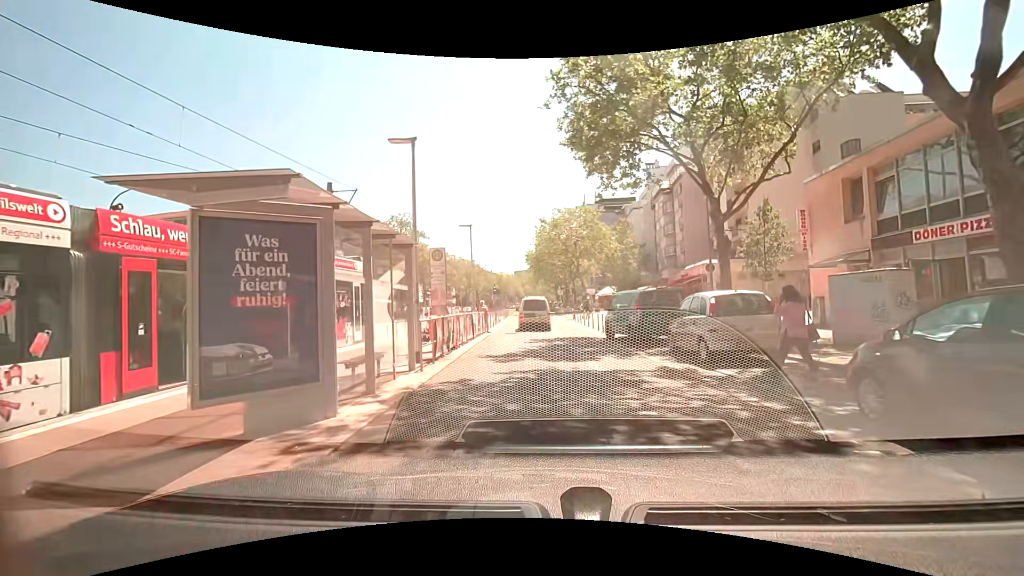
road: tertiary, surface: paving_stones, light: Day
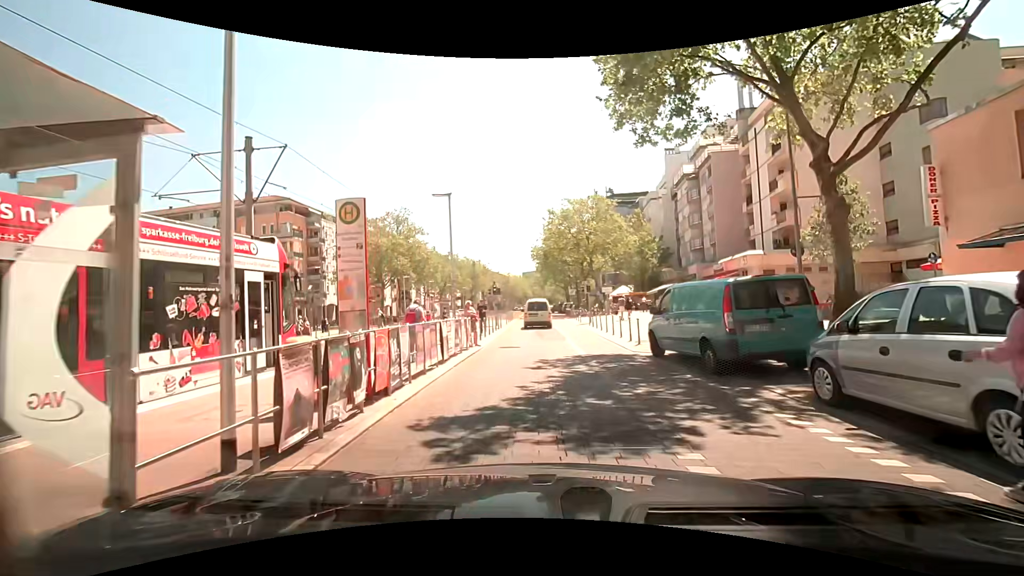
(-0.2, +7.1) m; -1°
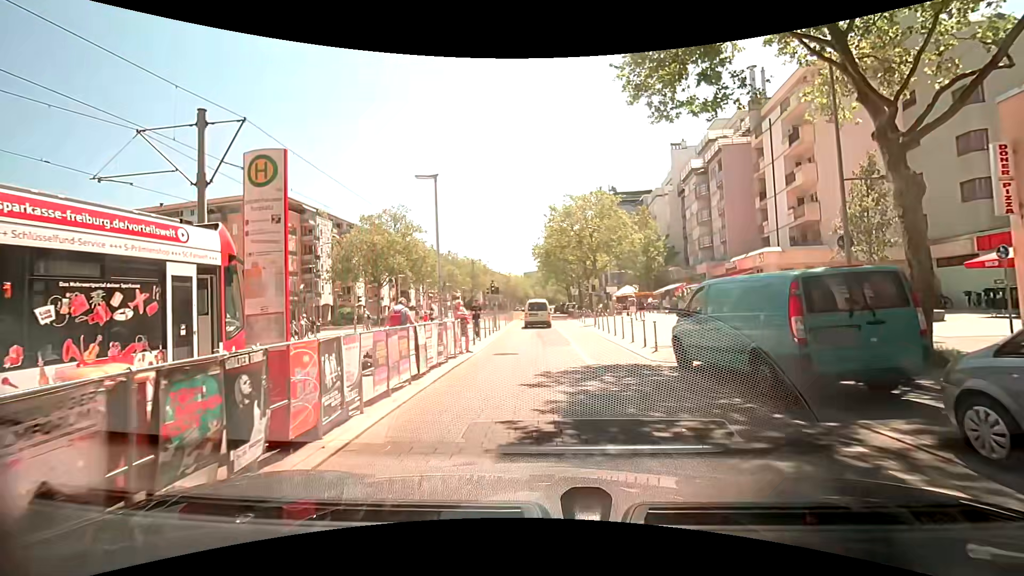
(0.0, +2.4) m; -1°
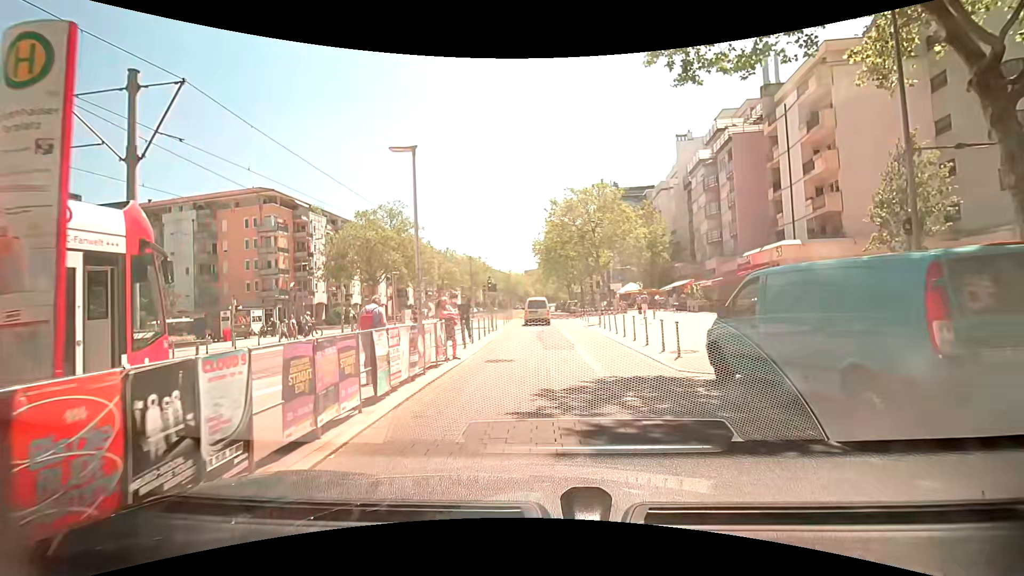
(0.0, +2.4) m; 0°
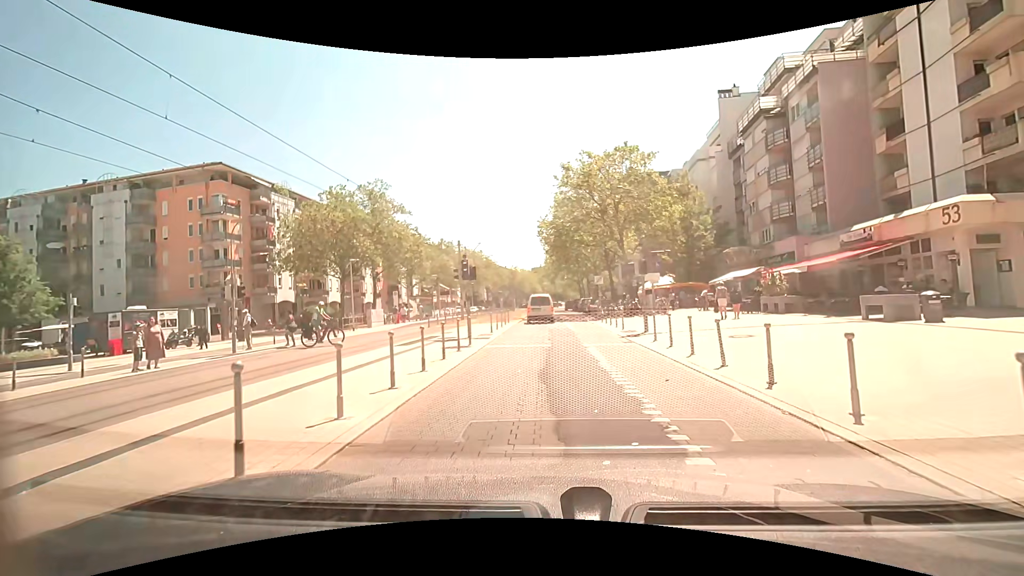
(+0.1, +12.4) m; +1°
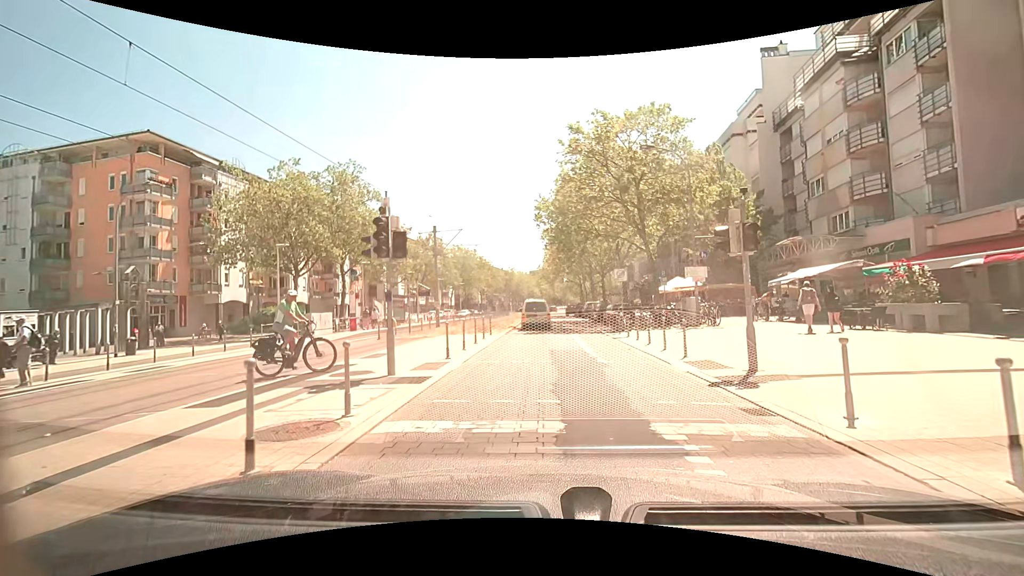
(-0.2, +9.9) m; -1°
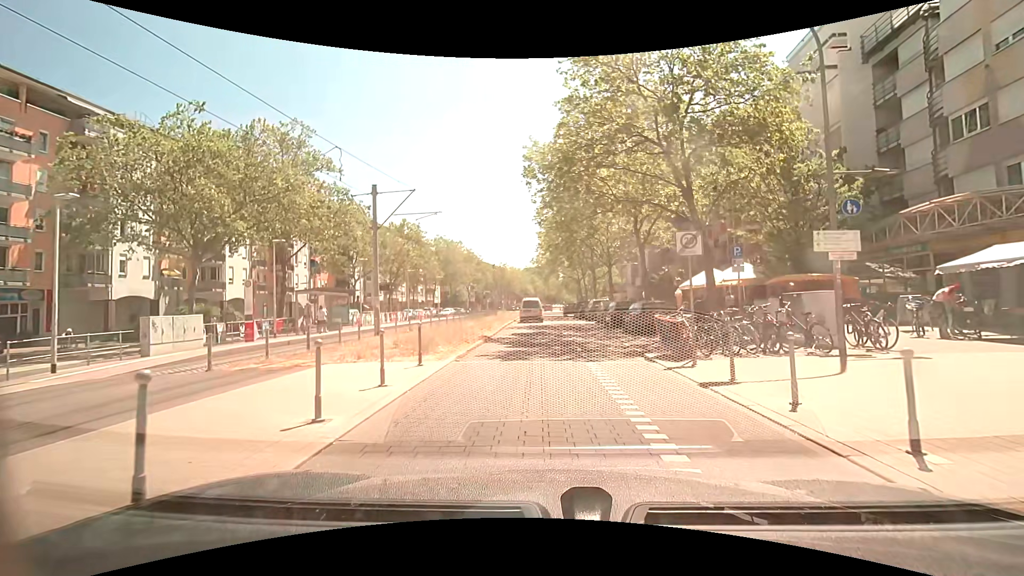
(+0.2, +11.9) m; +1°
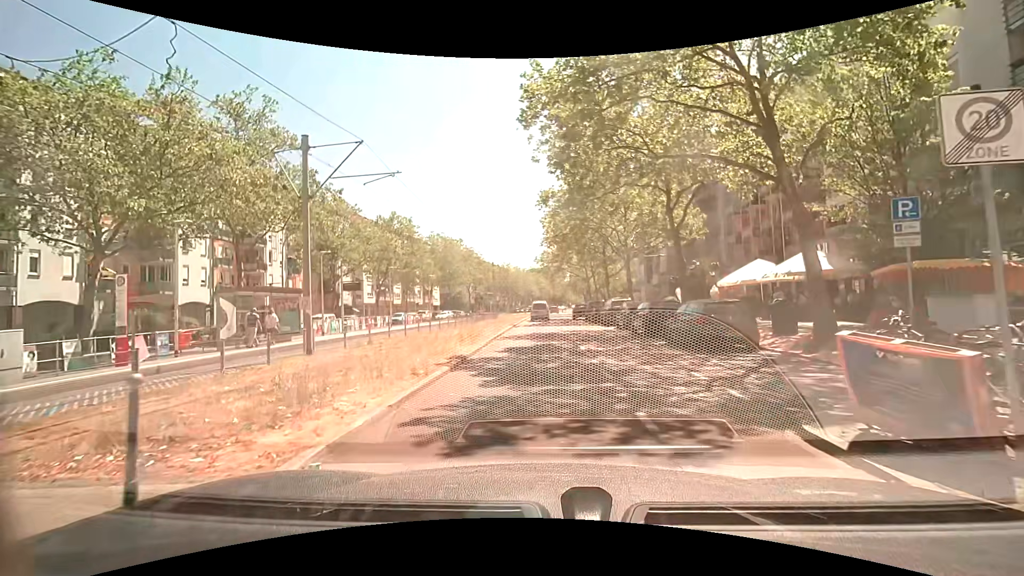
(-0.1, +7.7) m; -1°
(0, +10) (0, +20) (0, +30) (0, +40) (0, +50) (+1, +60) (+1, +70) (+2, +80) (+3, +90) (+4, +100) m
